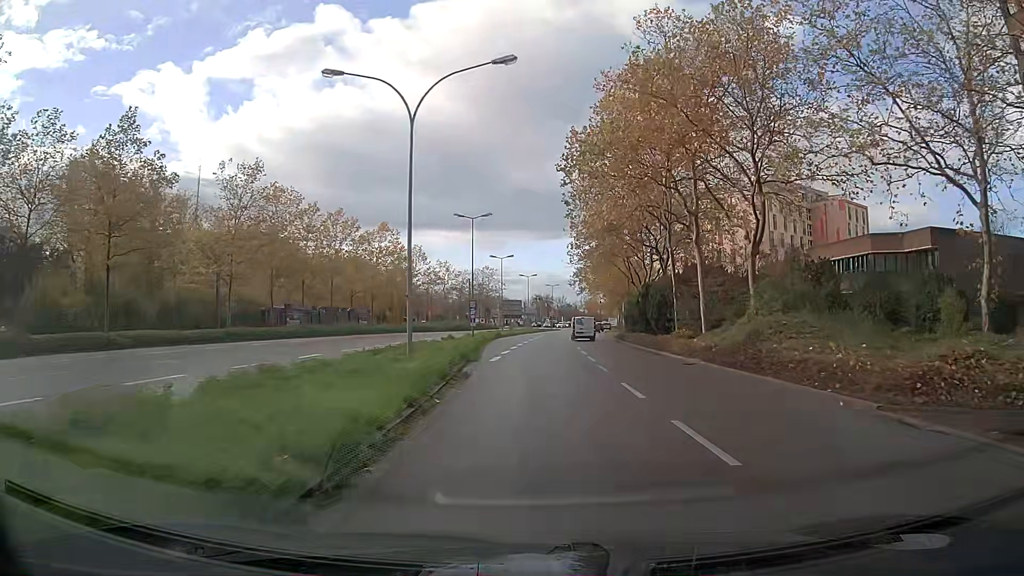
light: Day
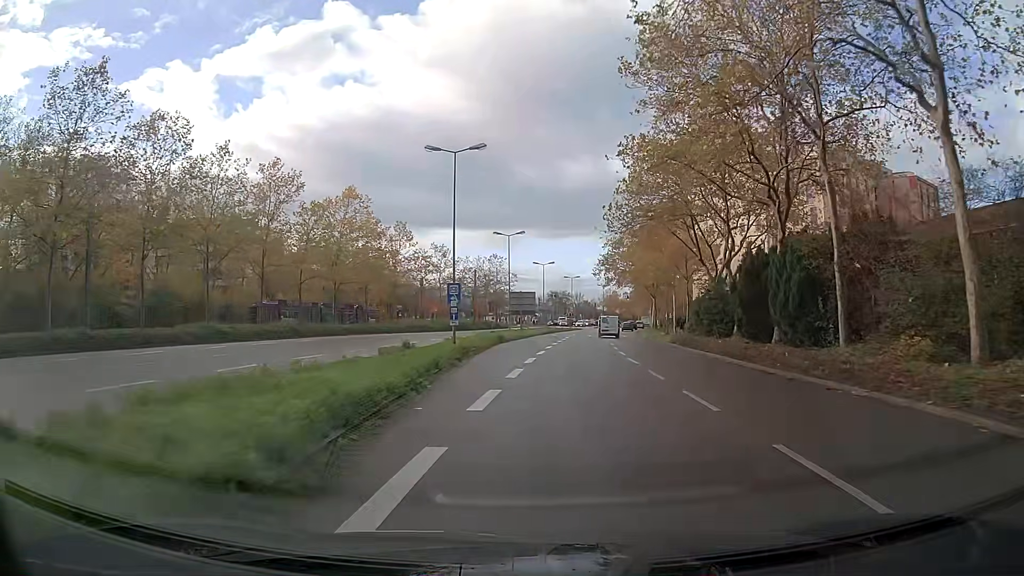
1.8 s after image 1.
(-0.3, +20.0) m; -2°
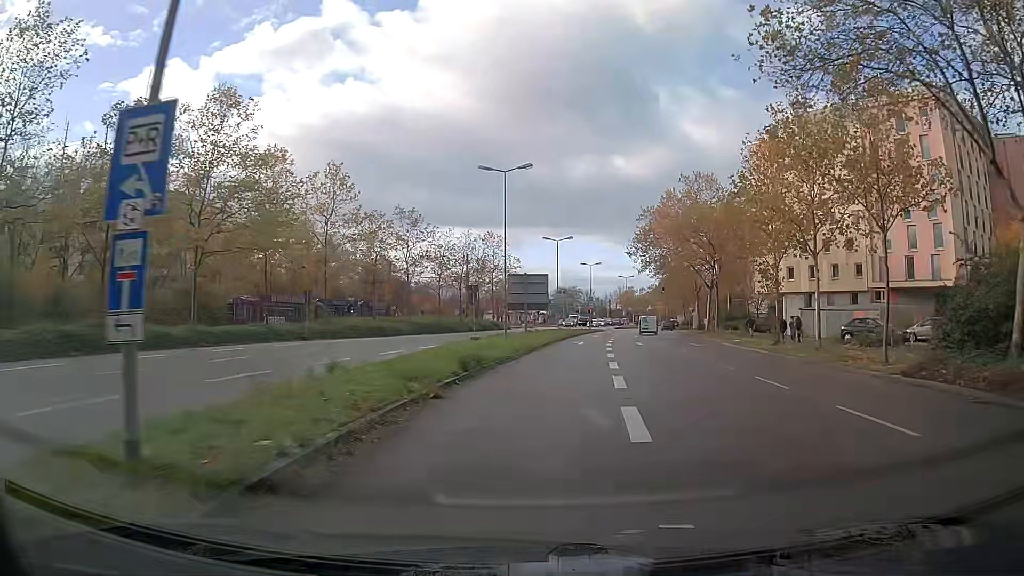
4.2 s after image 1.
(-0.3, +26.4) m; 0°
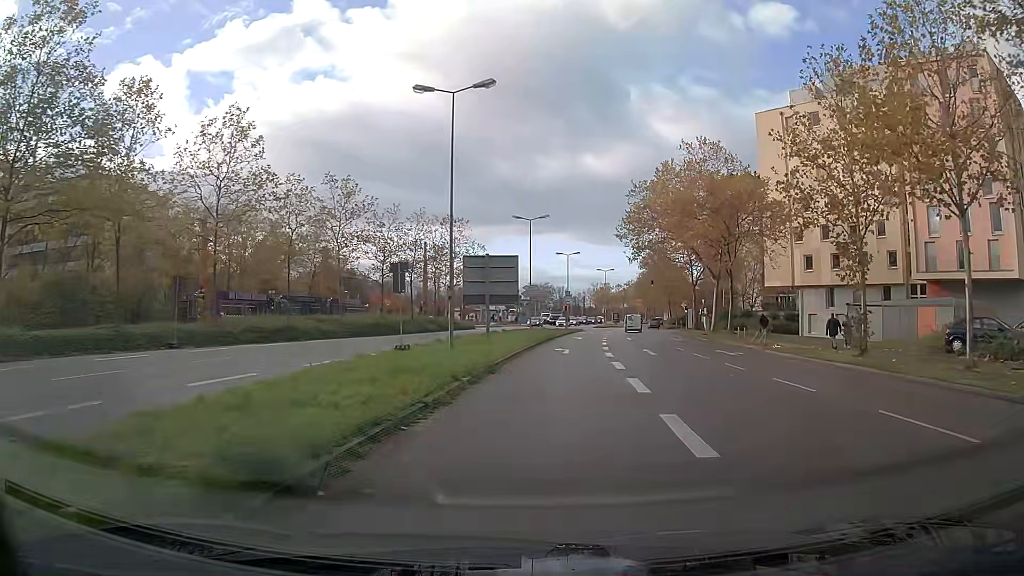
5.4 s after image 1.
(+0.3, +12.7) m; +3°
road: secondary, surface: asphalt
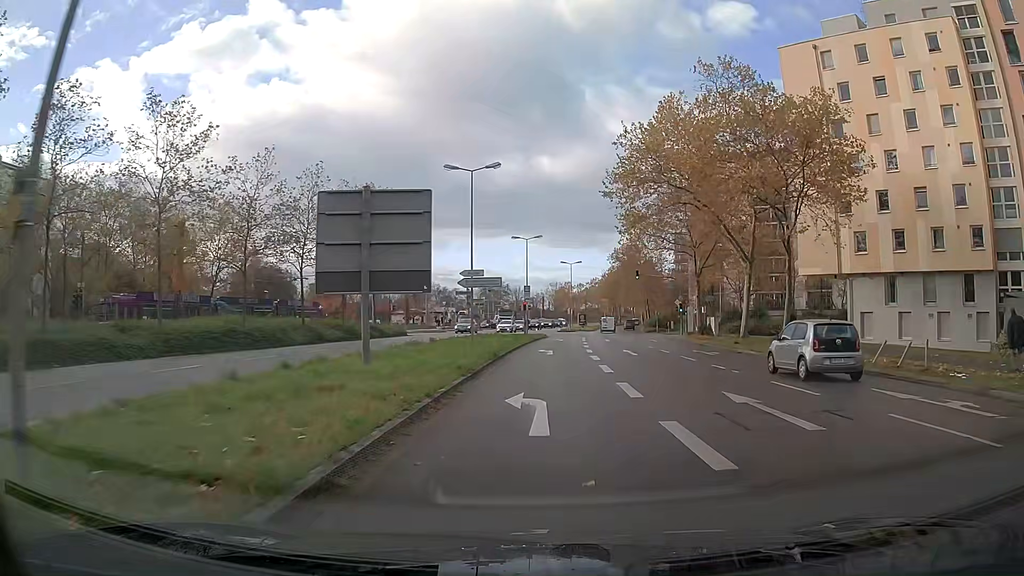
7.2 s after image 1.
(+0.6, +18.4) m; +3°
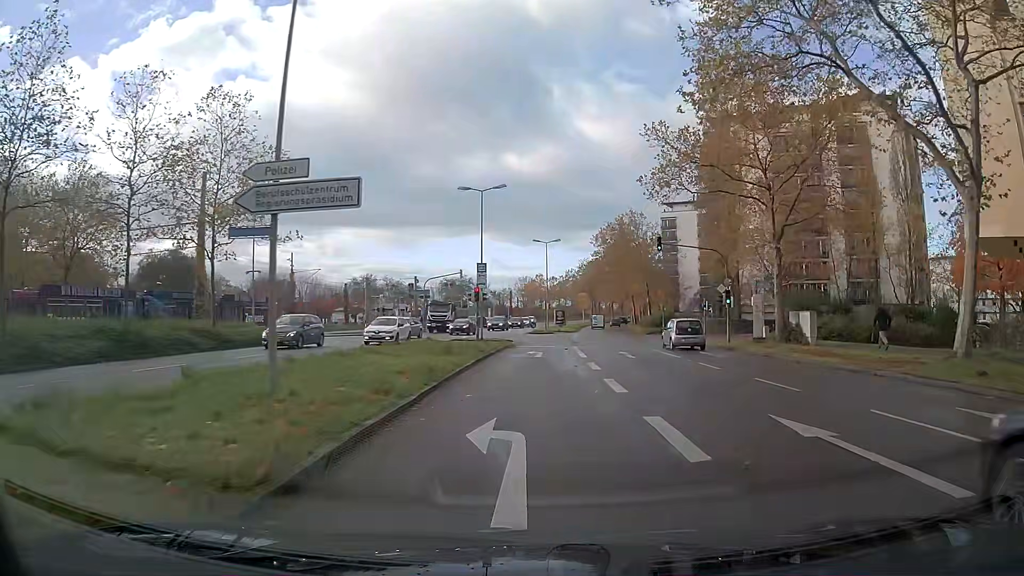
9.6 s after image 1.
(+0.5, +23.5) m; +2°
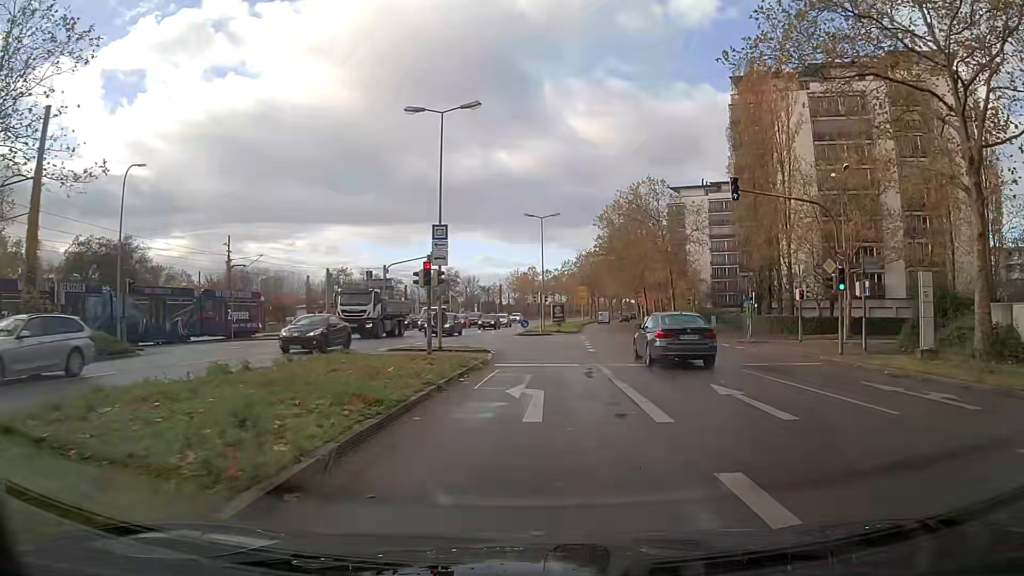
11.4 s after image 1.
(+0.1, +15.4) m; +1°
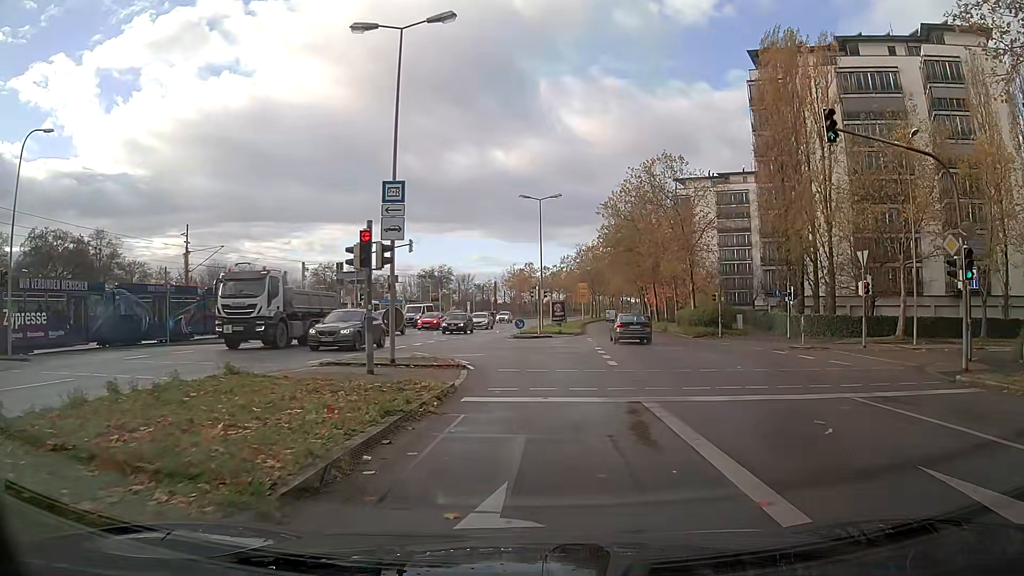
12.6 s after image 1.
(+0.1, +7.8) m; +1°
(0, +10) (-1, +20) (-6, +28) (-15, +33) (-25, +34) (-35, +34) (-45, +34) (-55, +33) (-65, +33) (-75, +33) m
